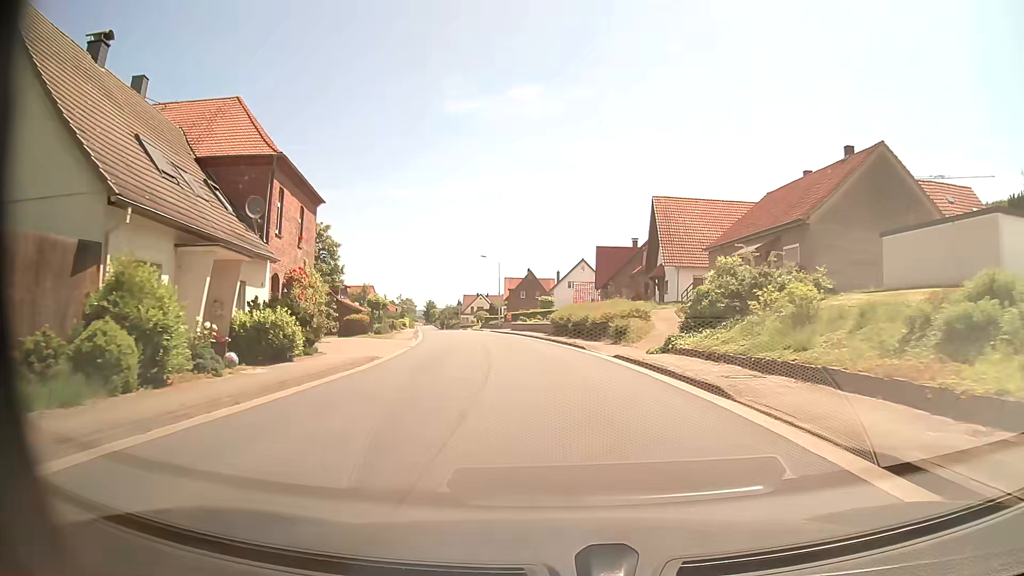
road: tertiary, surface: asphalt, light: Day
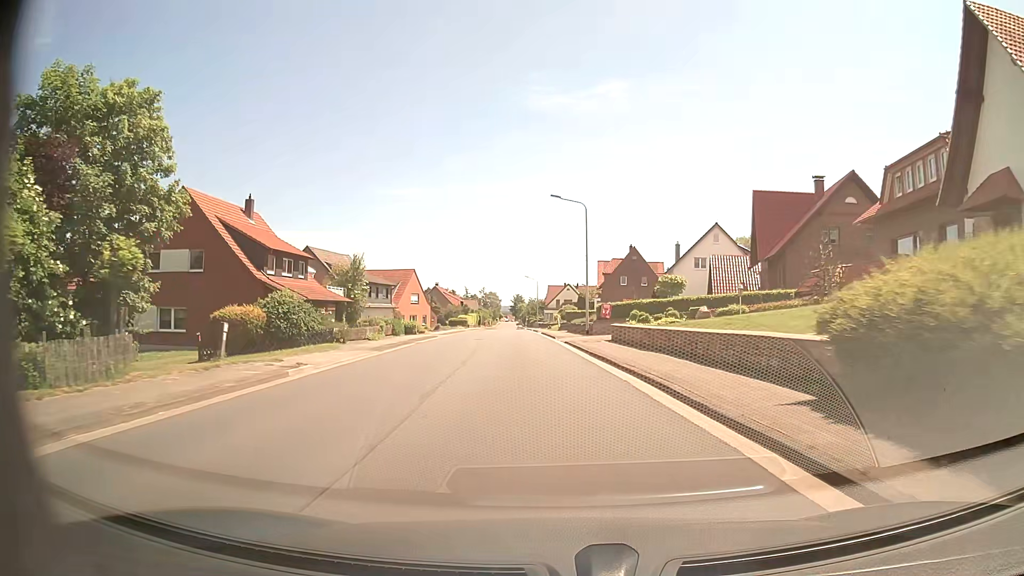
(-3.0, +39.0) m; -8°
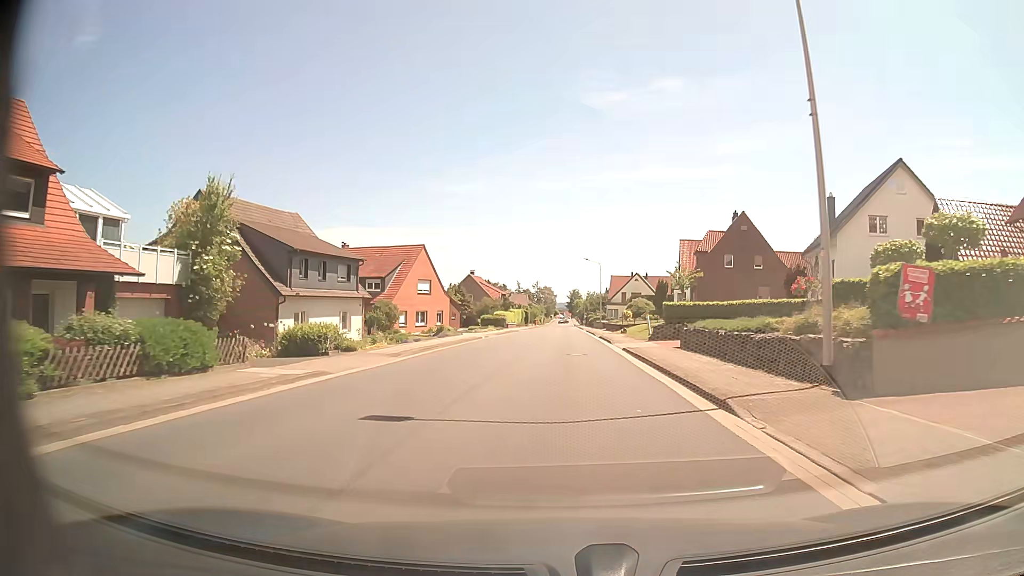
(-1.6, +31.2) m; -5°
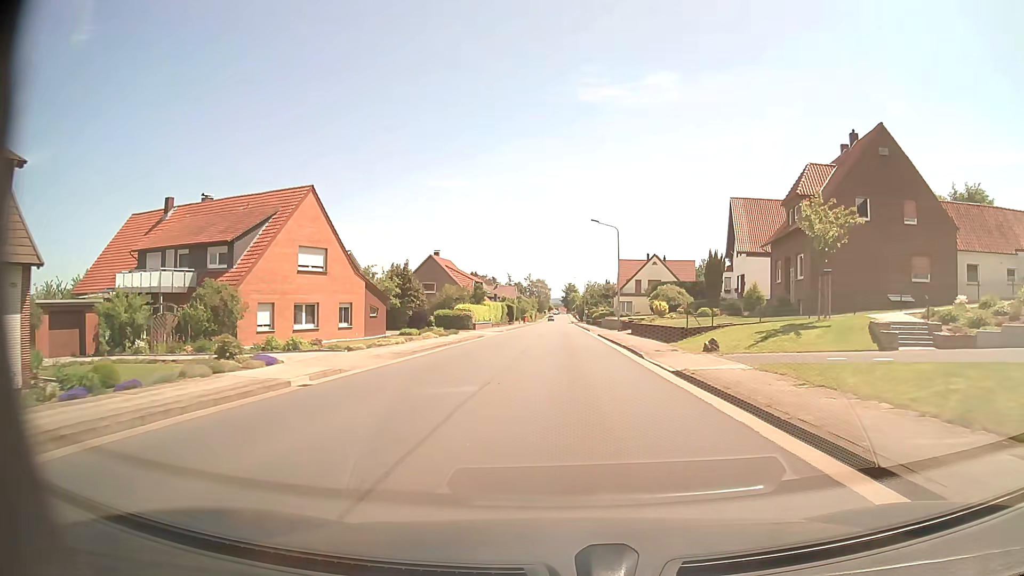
(+0.1, +31.4) m; +1°
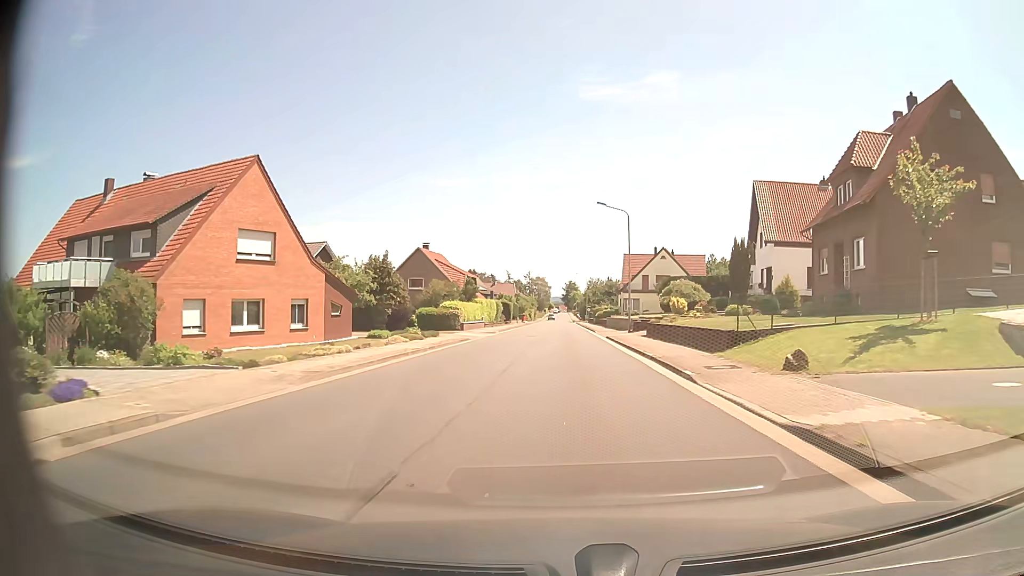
(0.0, +7.9) m; 0°
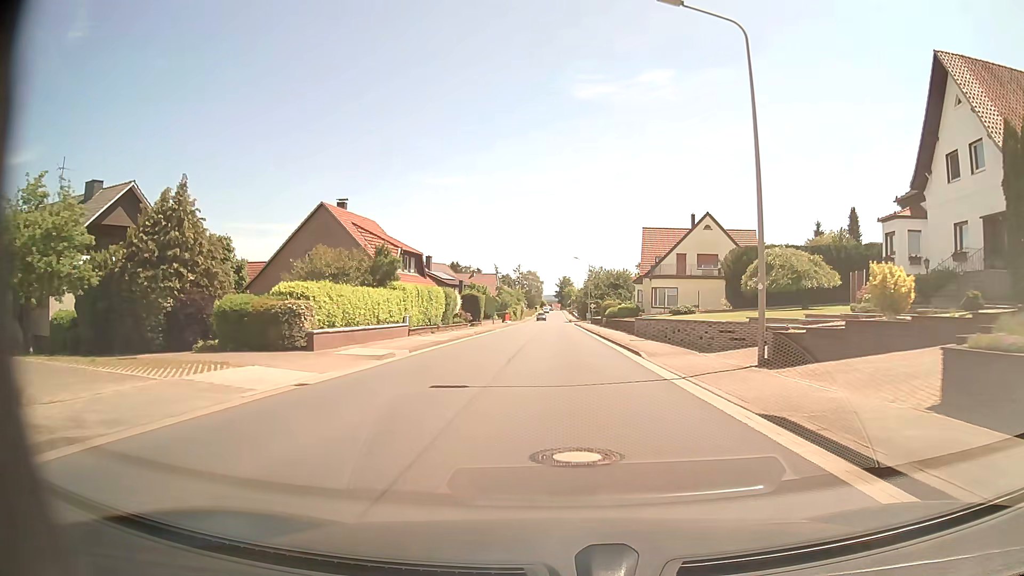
(+0.2, +31.3) m; +1°
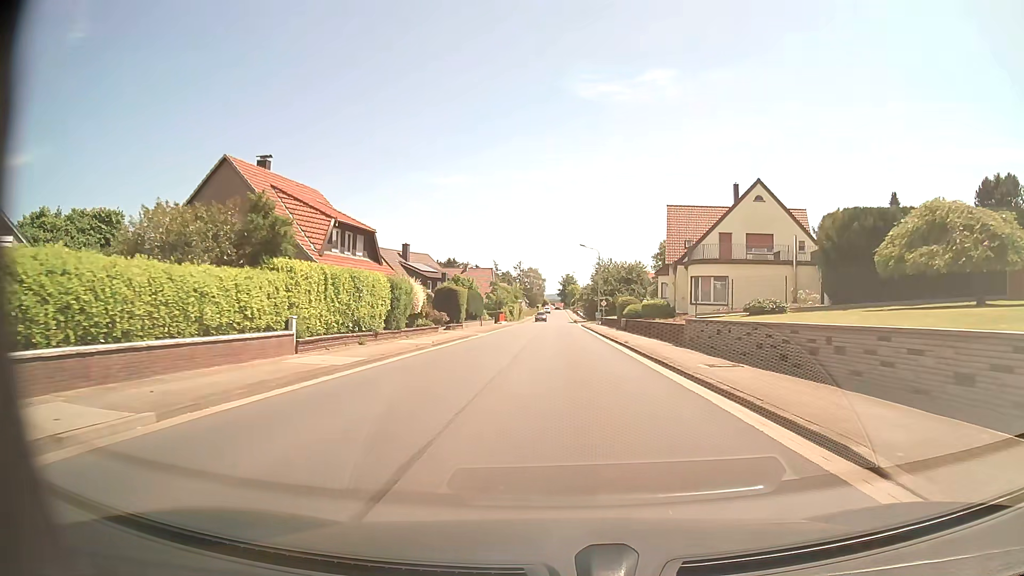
(0.0, +15.6) m; 0°
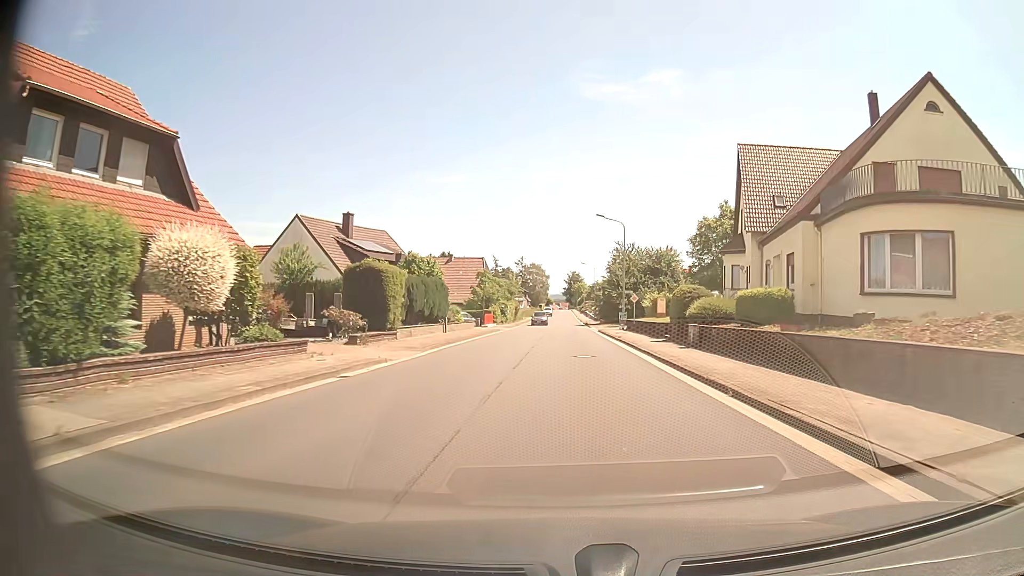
(-0.1, +23.4) m; -1°
